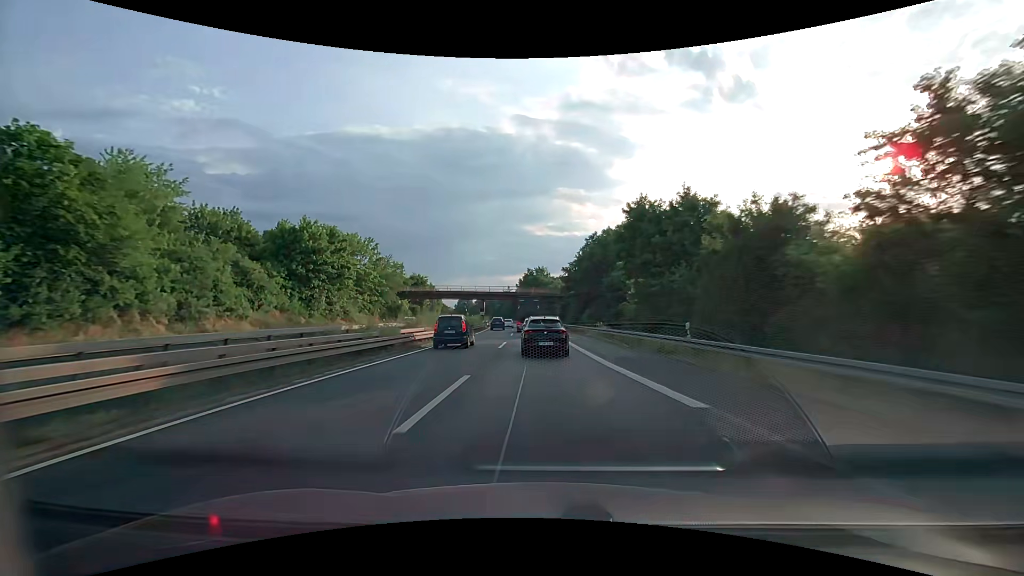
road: trunk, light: Day
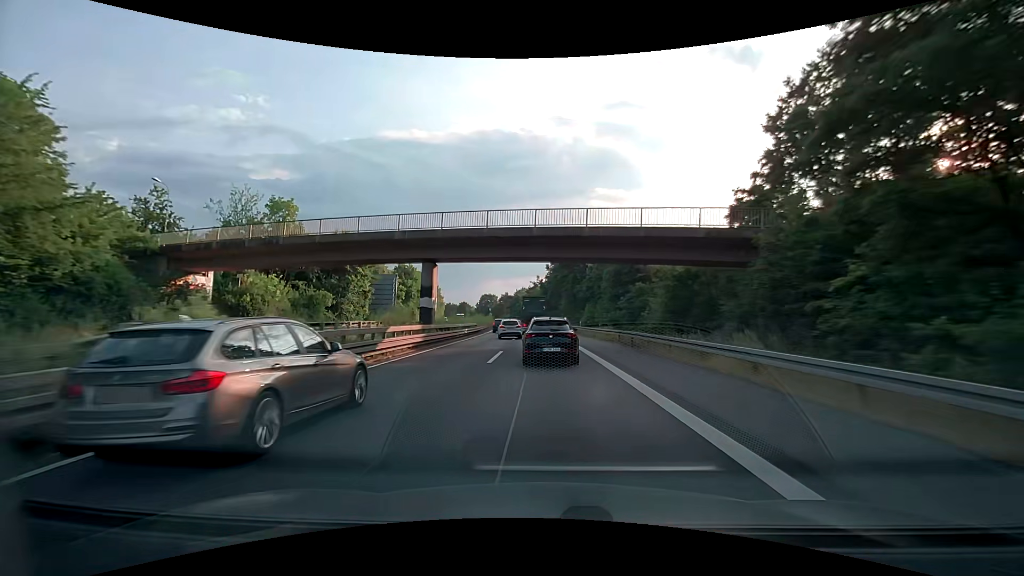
(-2.1, +65.1) m; -4°
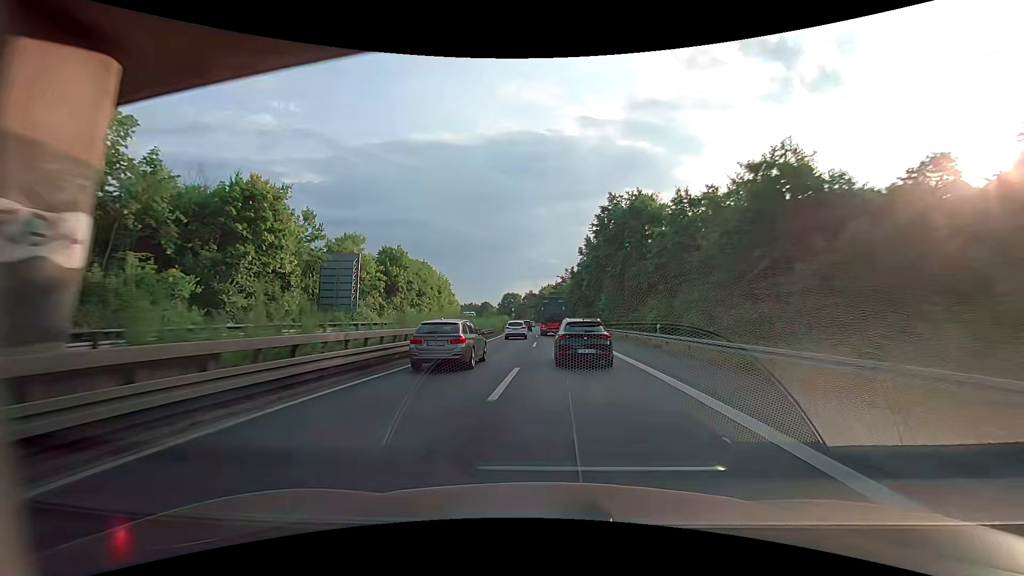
(-0.8, +26.7) m; -3°
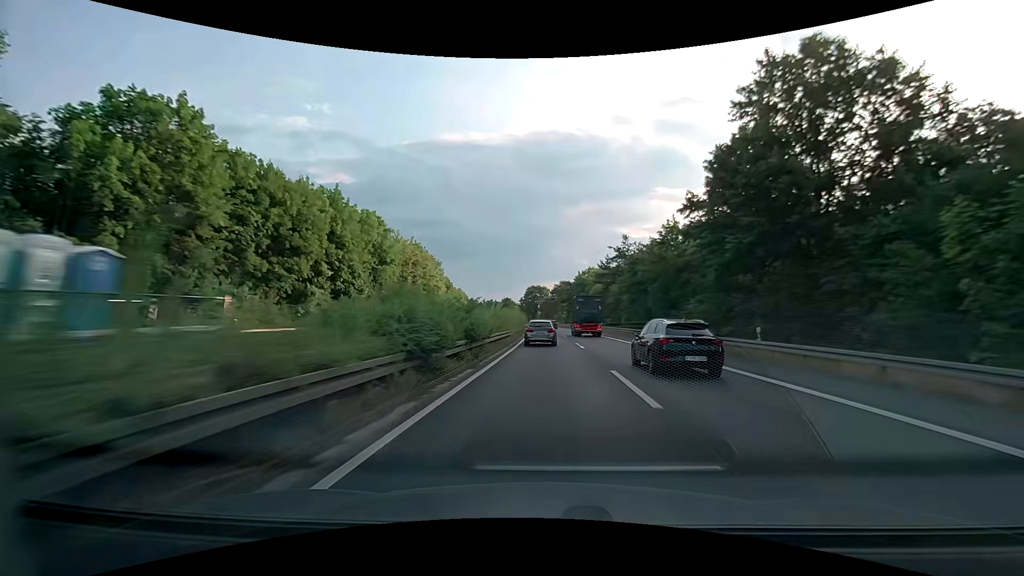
(-2.3, +56.4) m; -3°
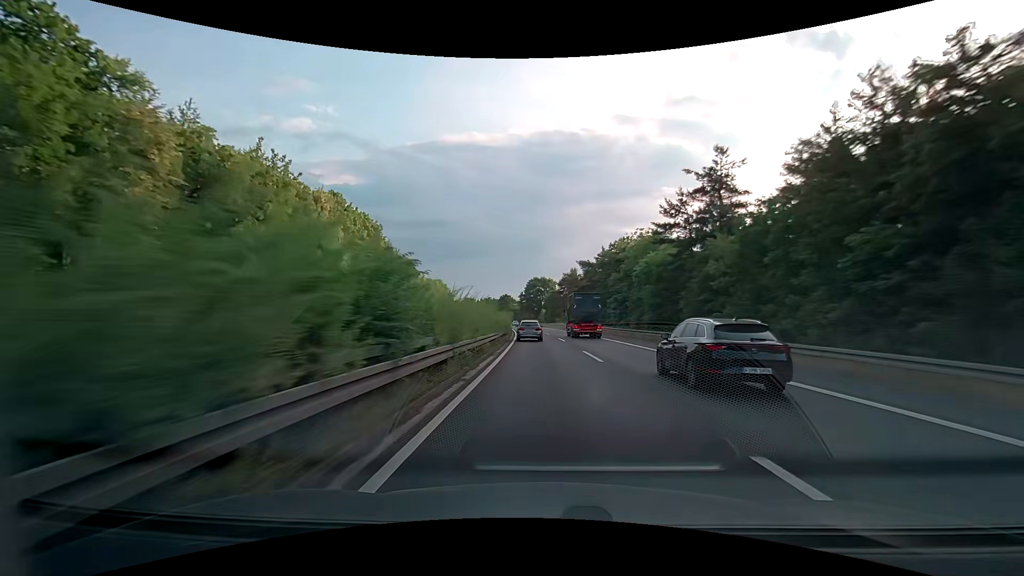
(-0.1, +44.7) m; -1°
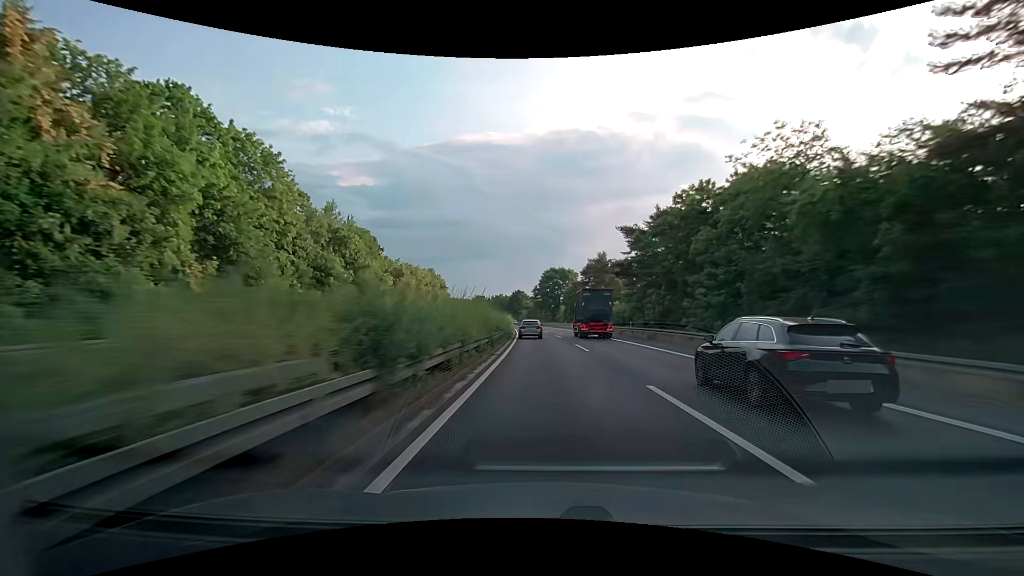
(-0.4, +30.7) m; -2°
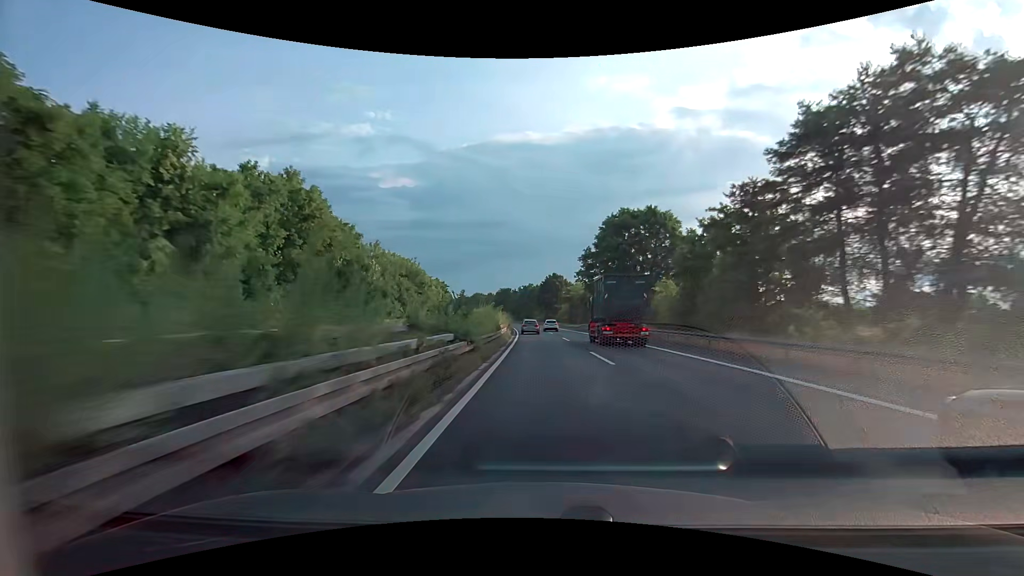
(-2.9, +78.7) m; -4°
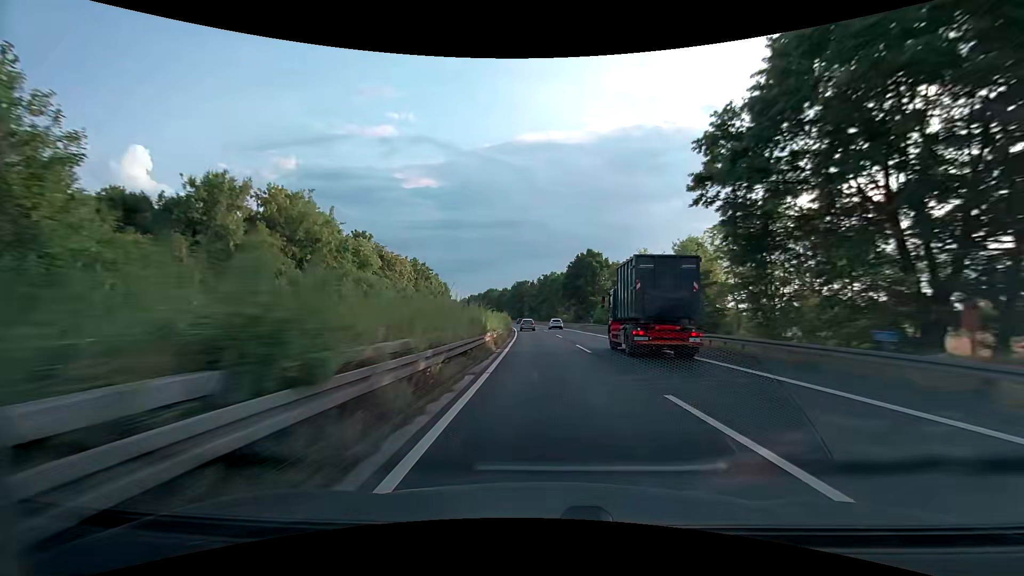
(-1.1, +48.1) m; -3°
(0, +10) (0, +20) (0, +30) (-1, +40) (-1, +50) (-2, +60) (-2, +70) (-3, +80) (-4, +90) (-5, +100) m
